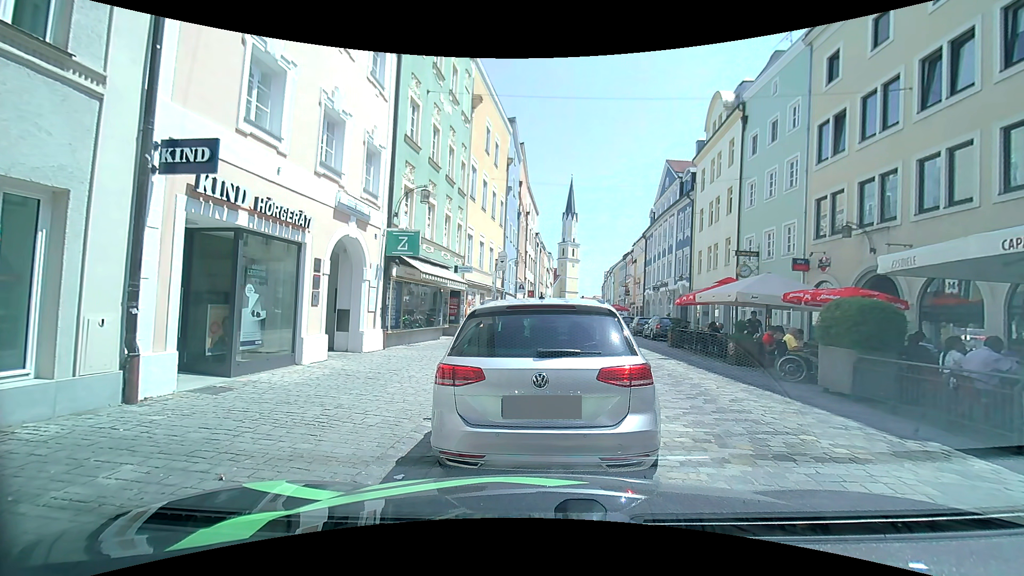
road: residential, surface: sett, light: Day
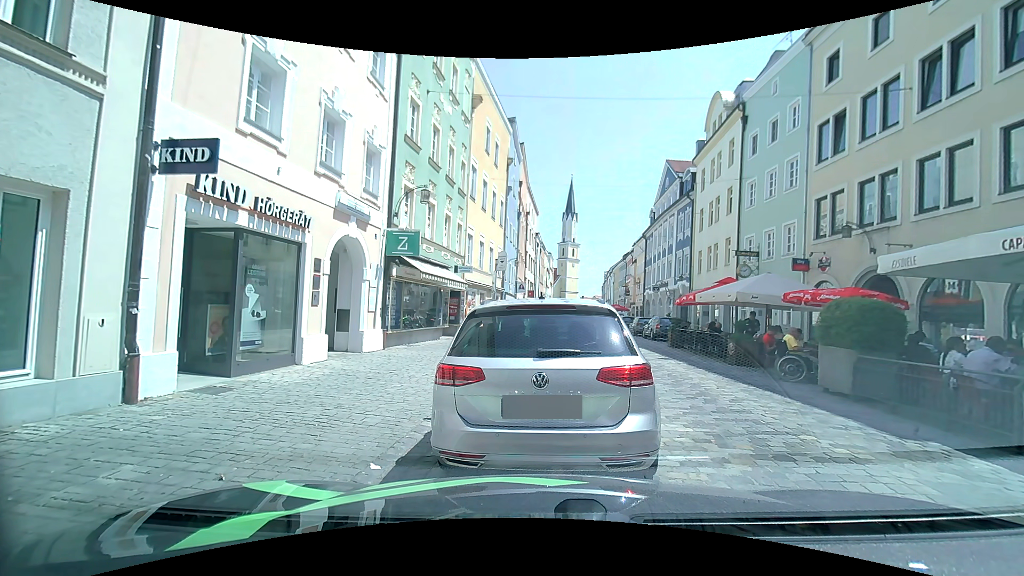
(0.0, 0.0) m; 0°
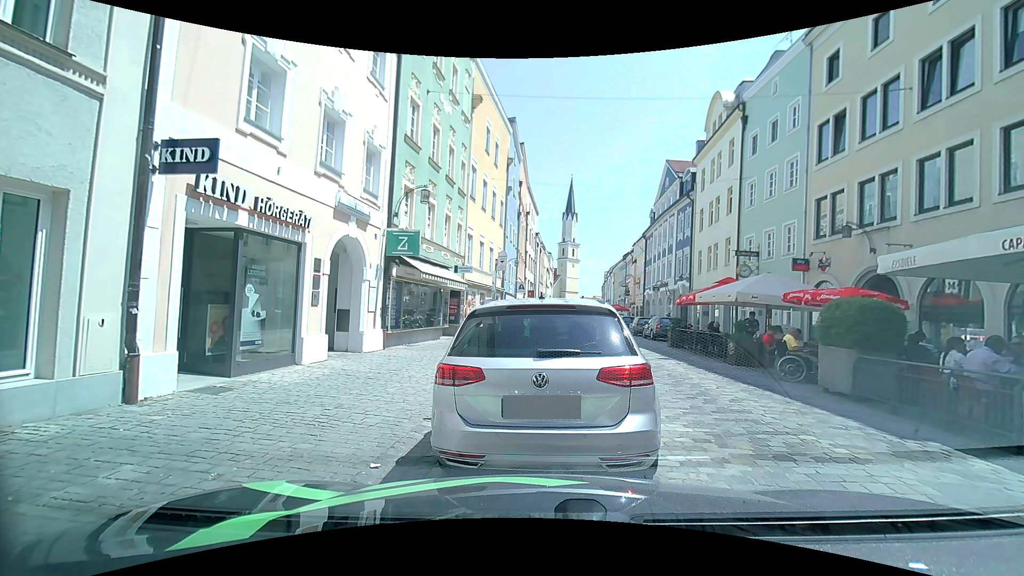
(0.0, 0.0) m; 0°
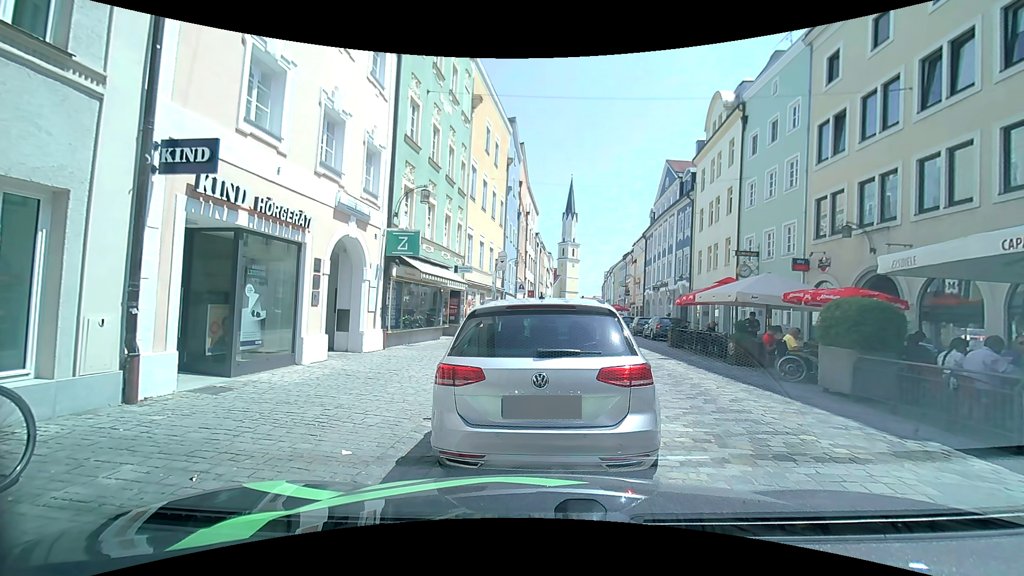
(0.0, 0.0) m; 0°
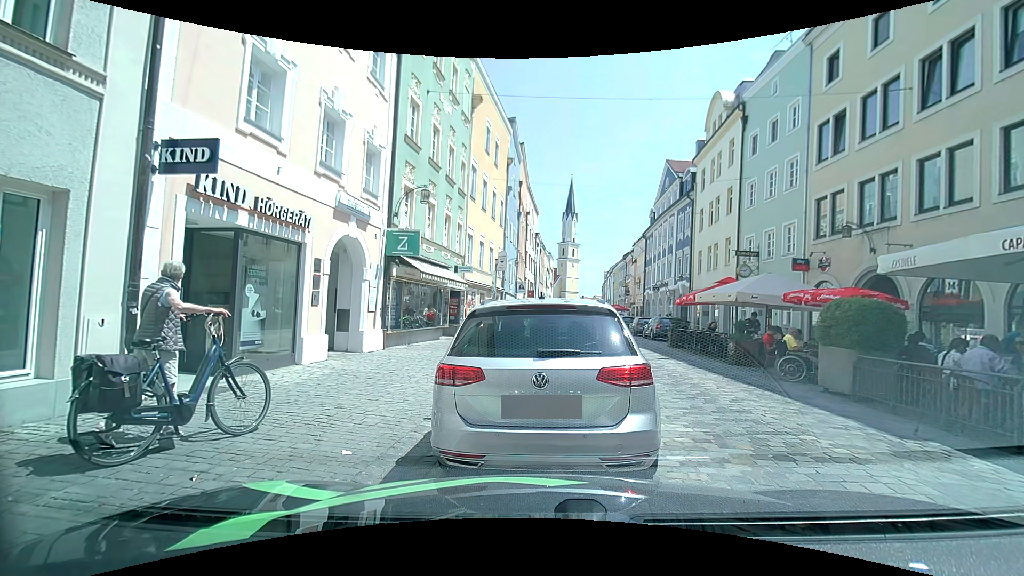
(0.0, 0.0) m; 0°
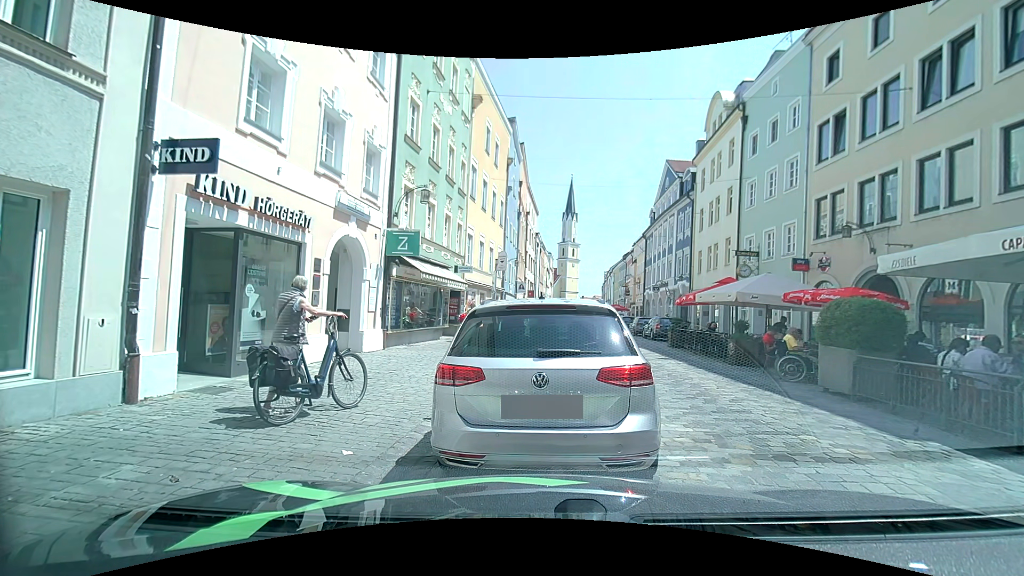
(0.0, 0.0) m; 0°
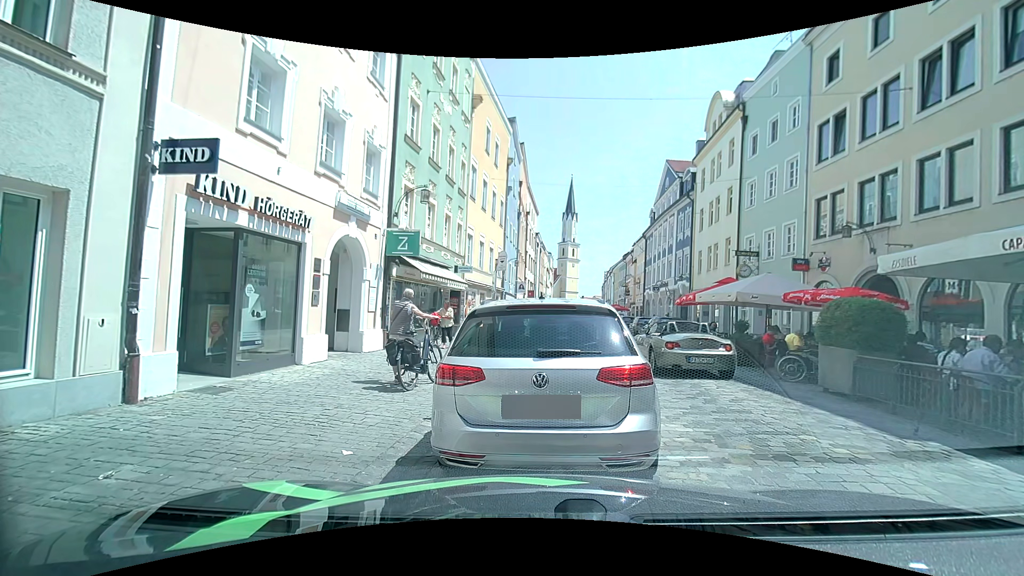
(0.0, 0.0) m; 0°
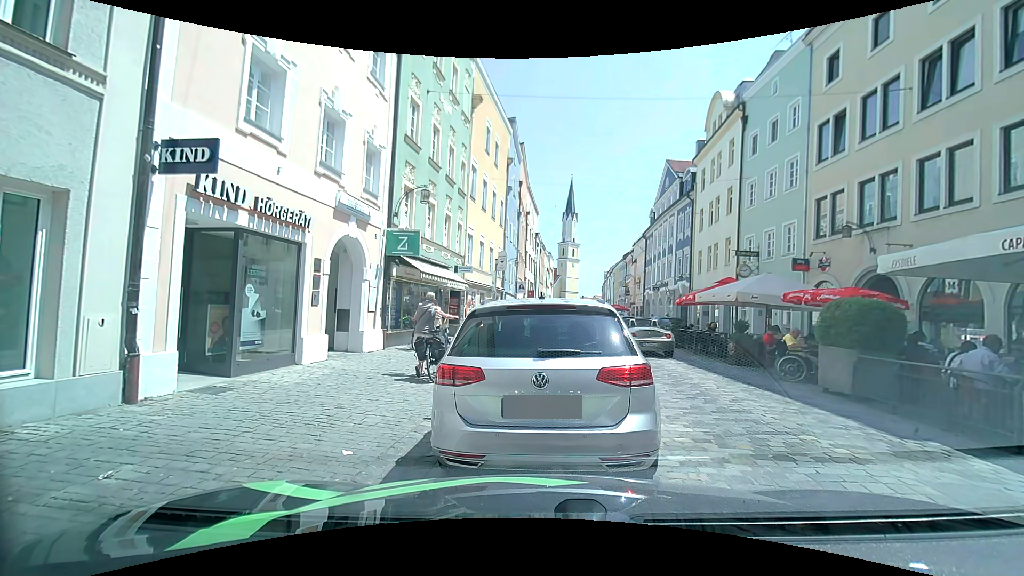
(0.0, 0.0) m; 0°
